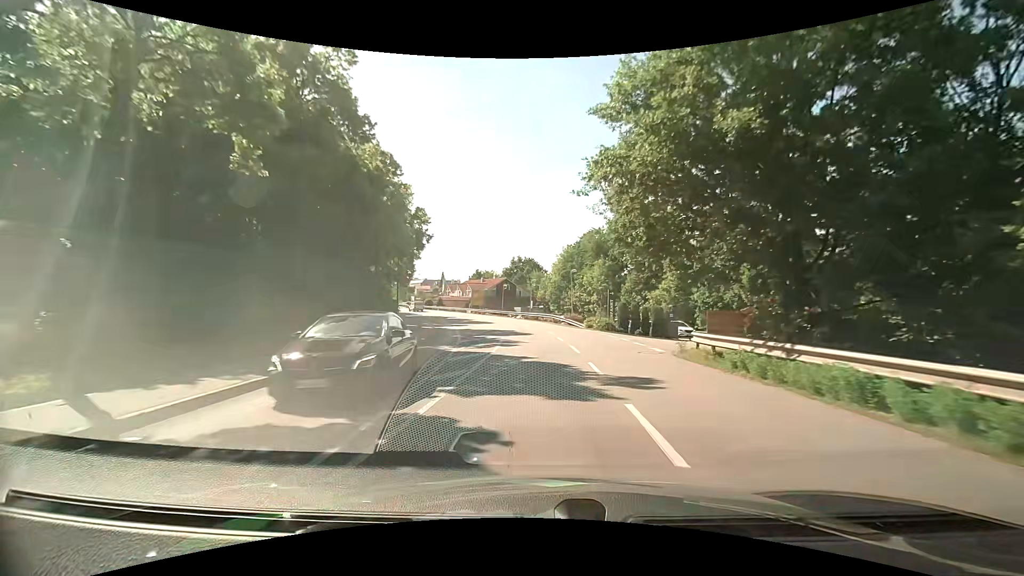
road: tertiary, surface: asphalt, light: Day
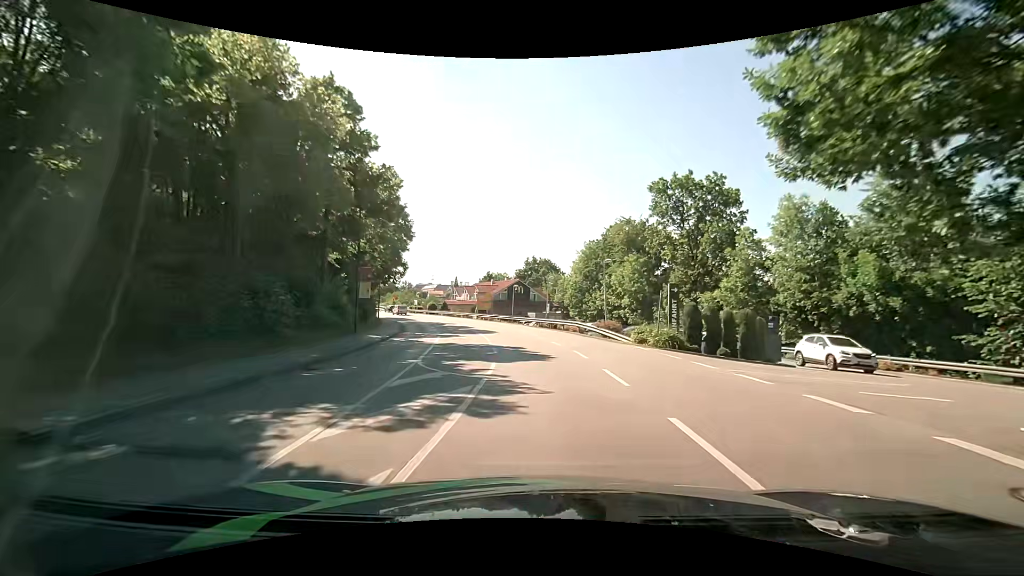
(-0.3, +12.7) m; -2°
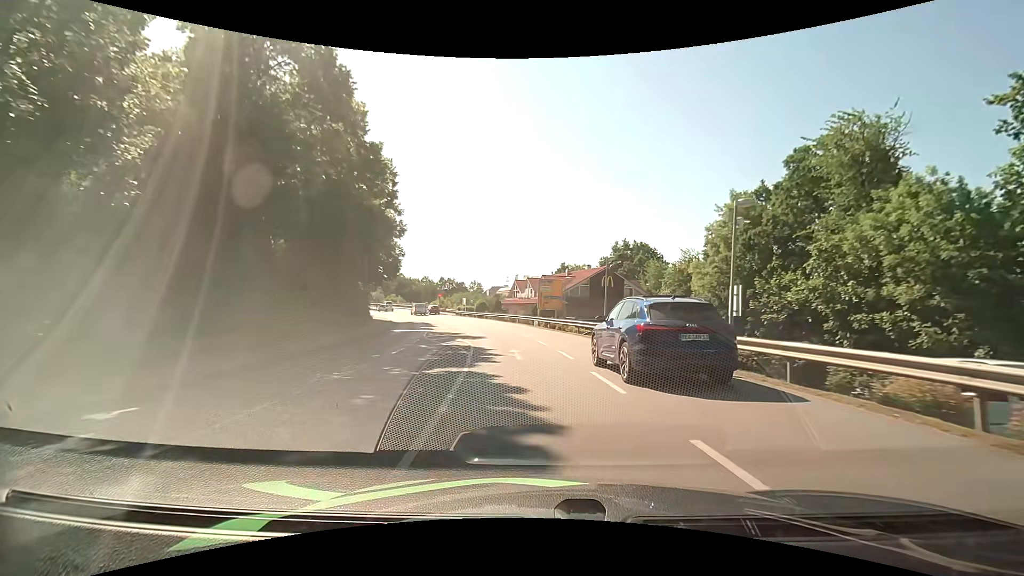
(-2.0, +30.8) m; -9°
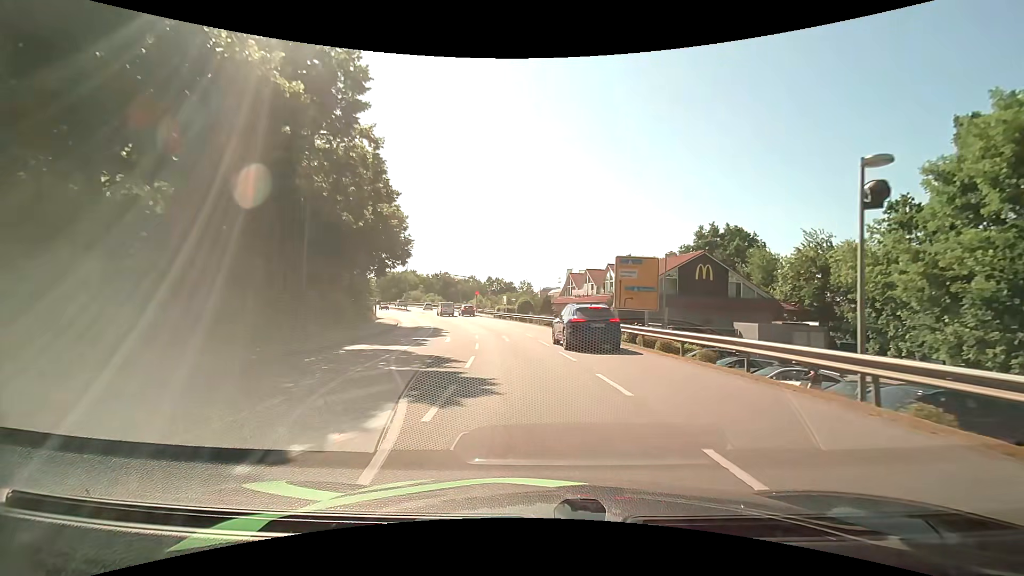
(-1.0, +17.9) m; -6°
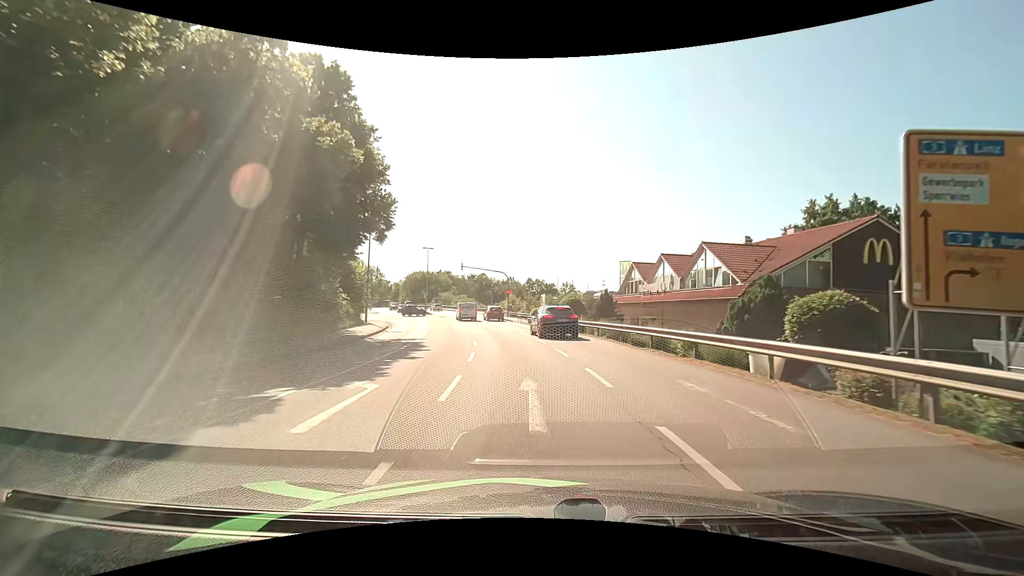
(-0.8, +16.7) m; -5°
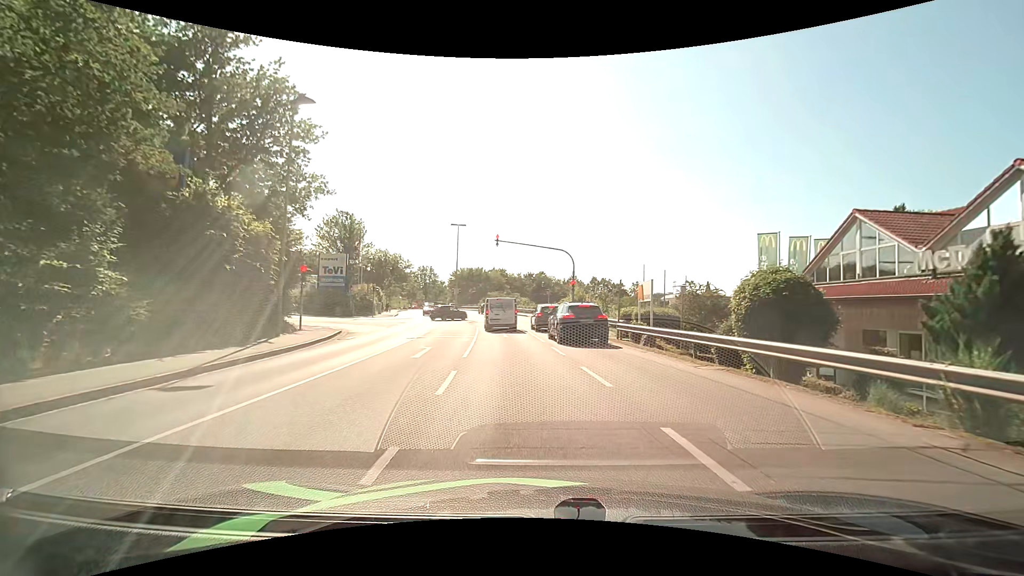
(-1.7, +23.4) m; -7°
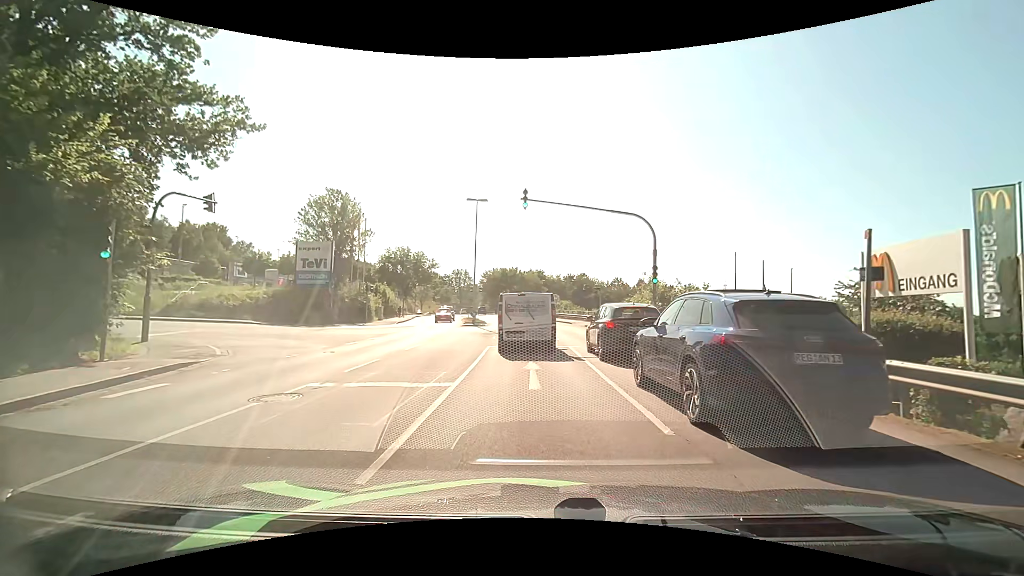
(-0.8, +14.7) m; -5°
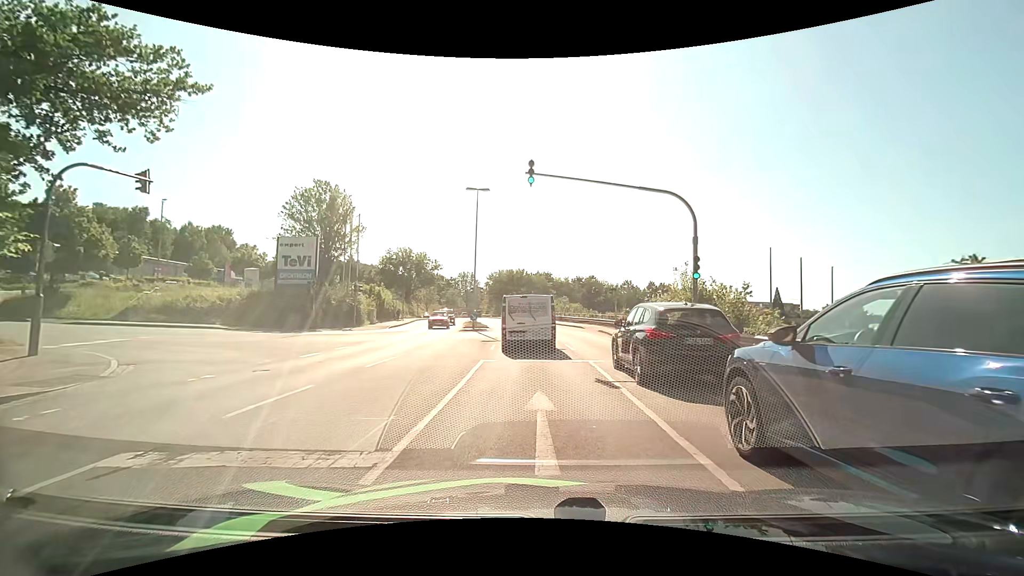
(-0.1, +4.7) m; -1°
(0, +10) (0, +20) (-1, +30) (-2, +40) (-3, +50) (-5, +60) (-7, +69) (-9, +79) (-11, +89) (-14, +99) m
